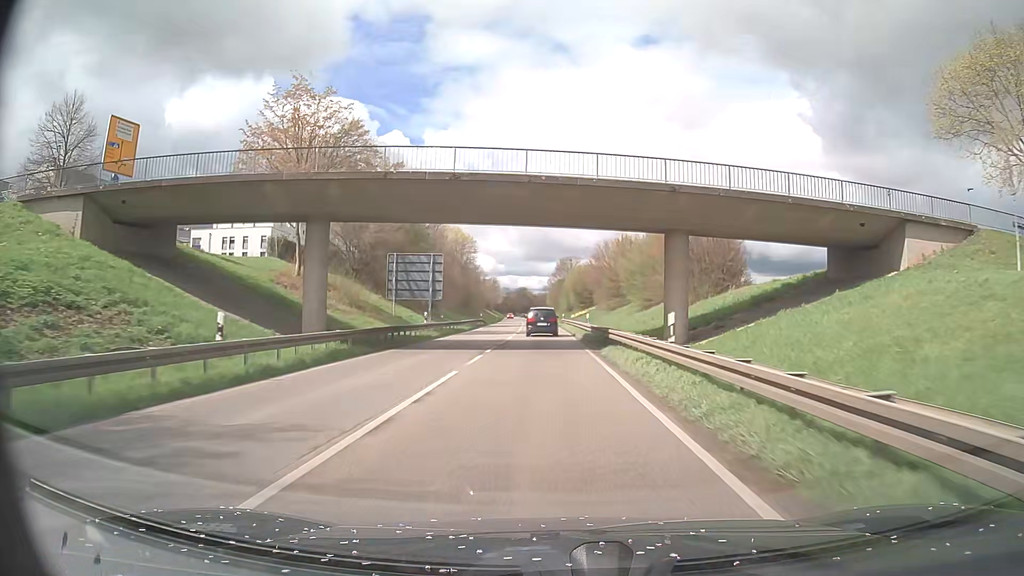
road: primary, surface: asphalt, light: Day
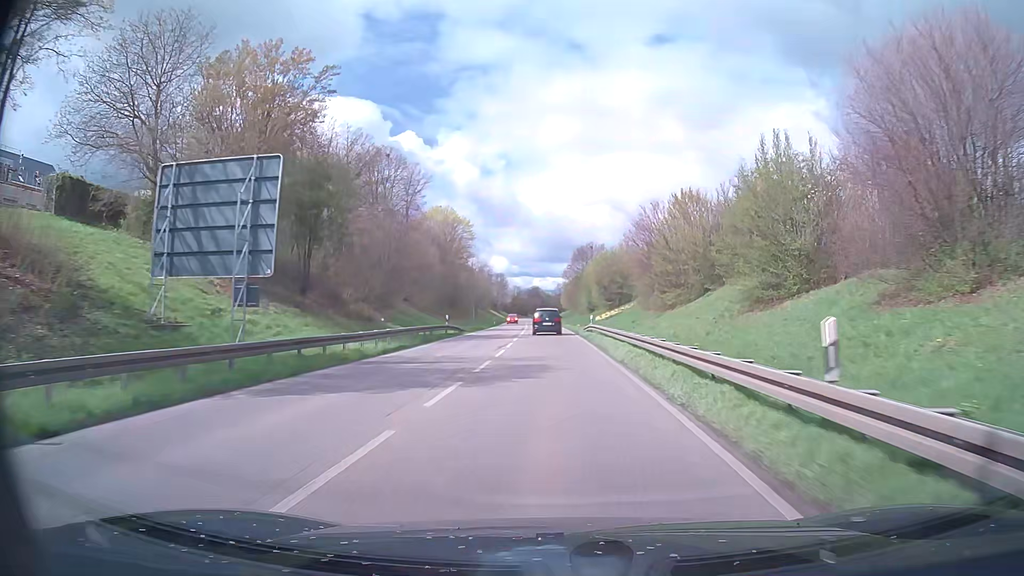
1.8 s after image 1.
(-0.5, +31.6) m; -1°
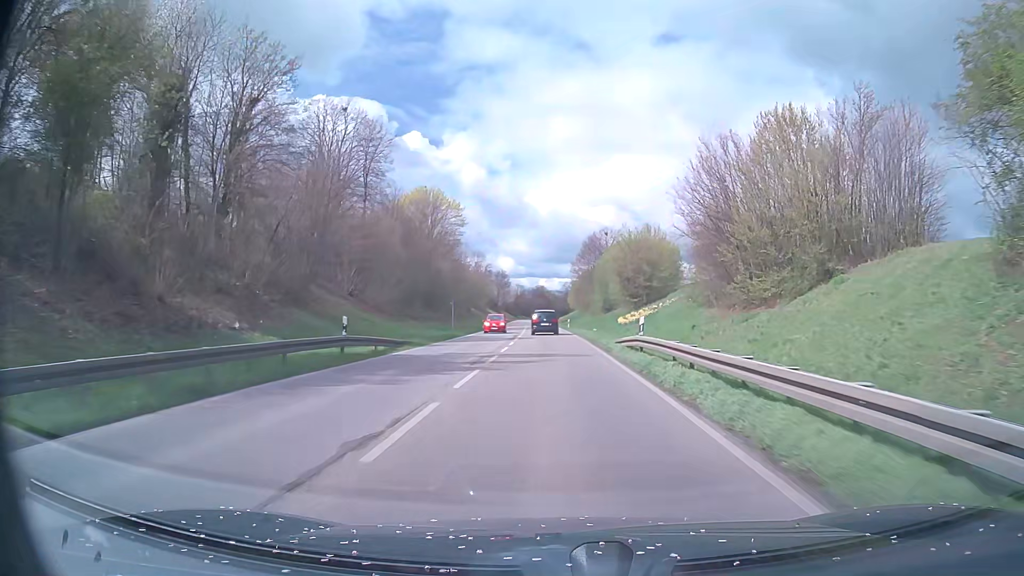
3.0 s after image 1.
(-0.2, +21.6) m; -1°
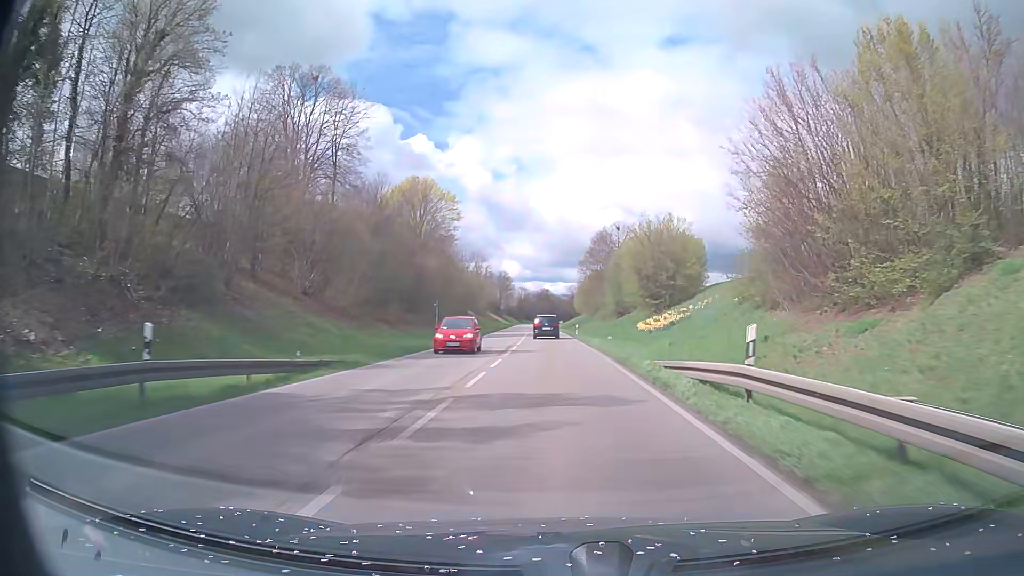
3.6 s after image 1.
(0.0, +10.8) m; 0°
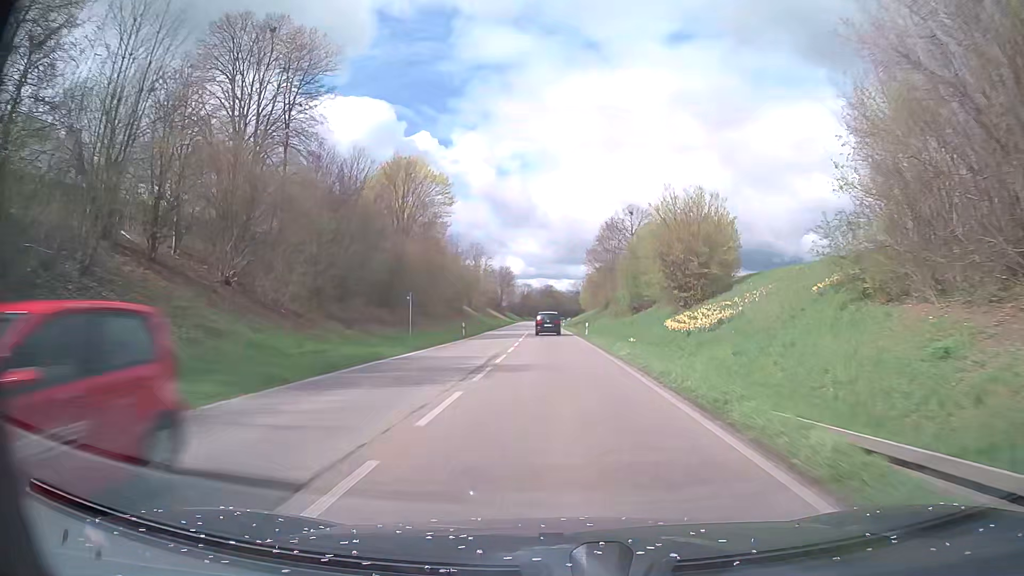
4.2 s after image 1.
(0.0, +10.9) m; 0°
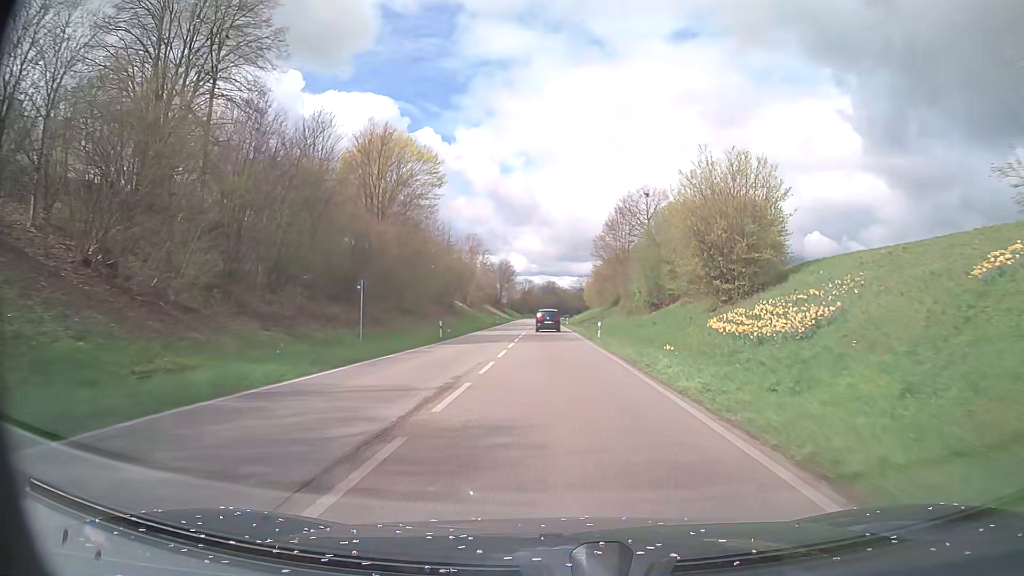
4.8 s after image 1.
(0.0, +10.9) m; 0°
